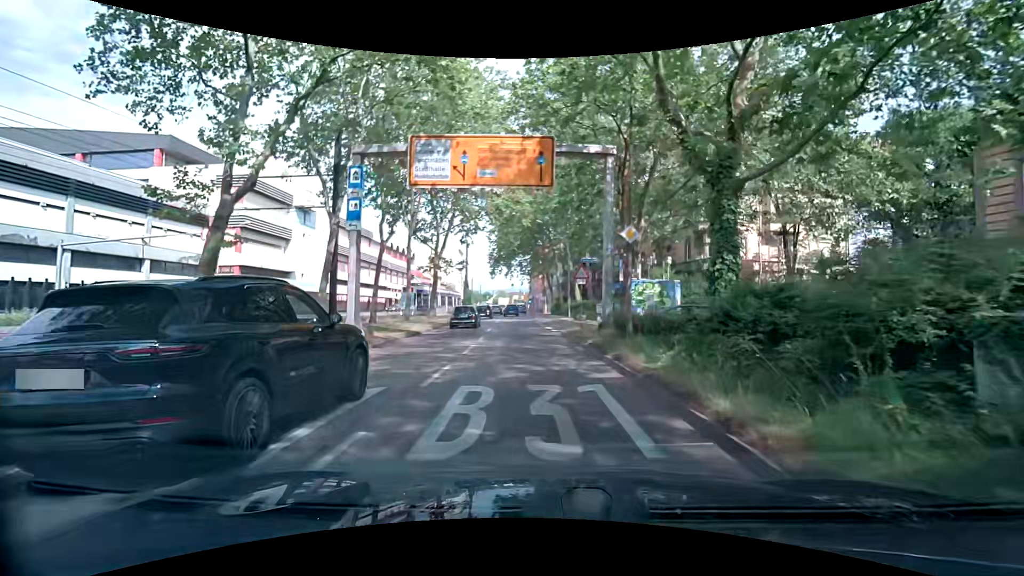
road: primary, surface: asphalt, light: Day
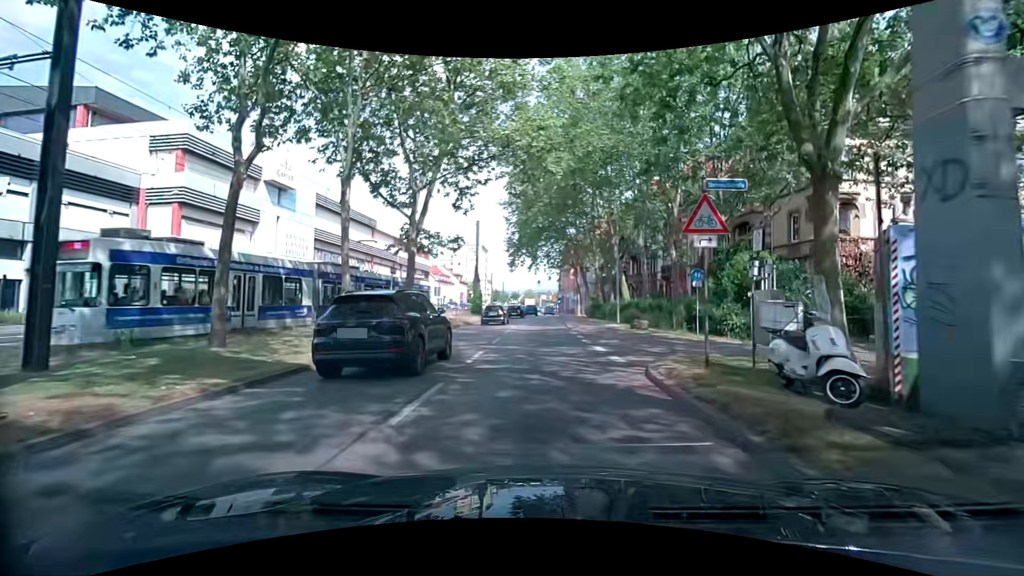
(-0.5, +14.9) m; -4°
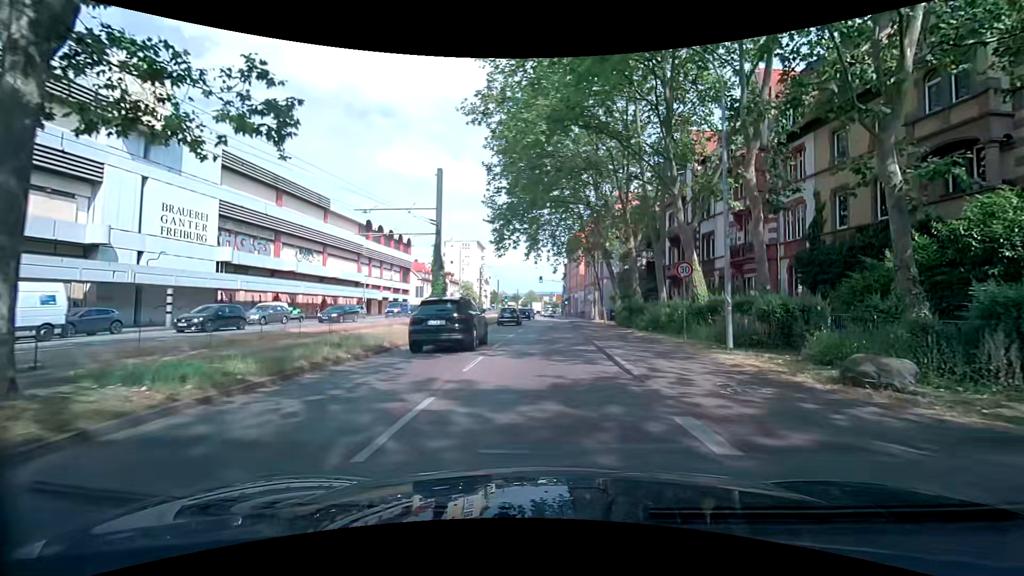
(0.0, +19.3) m; 0°
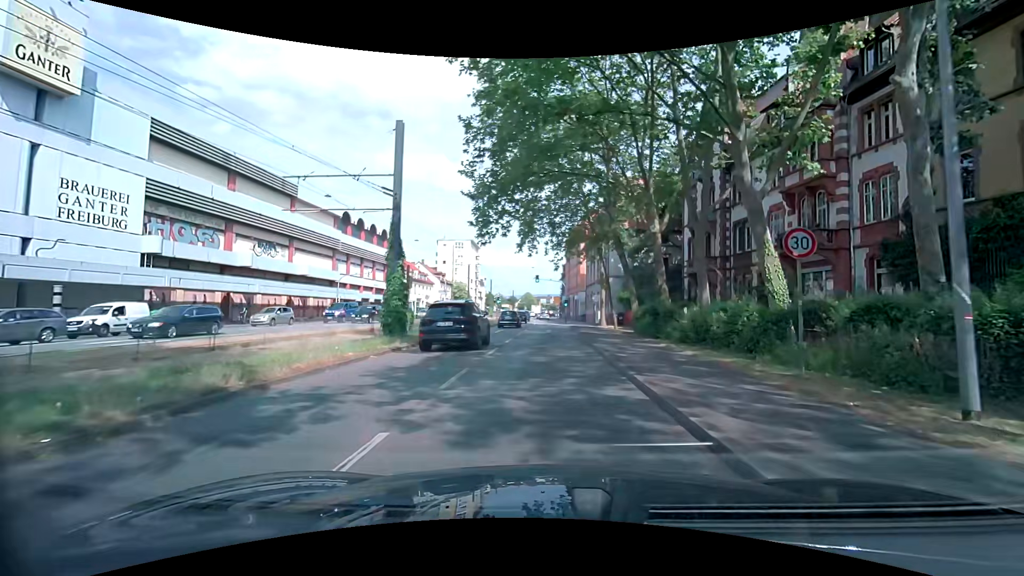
(0.0, +8.0) m; +1°
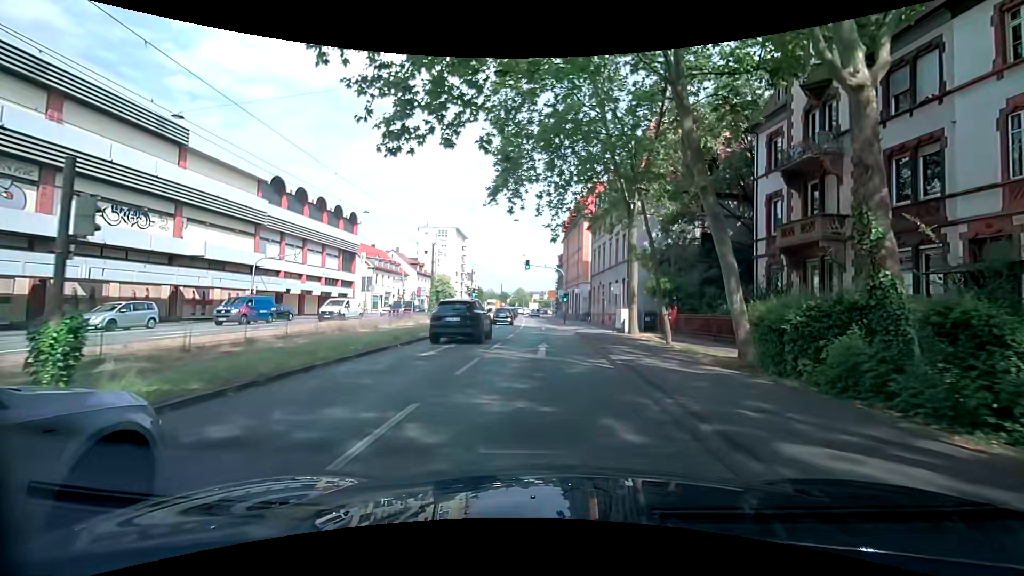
(+0.1, +16.6) m; +2°
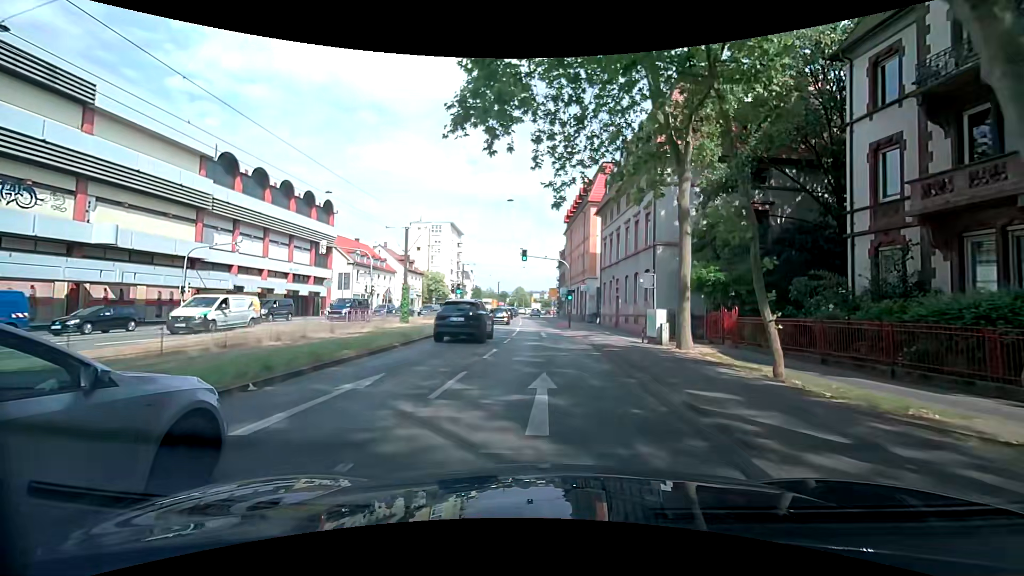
(-0.3, +8.6) m; -2°
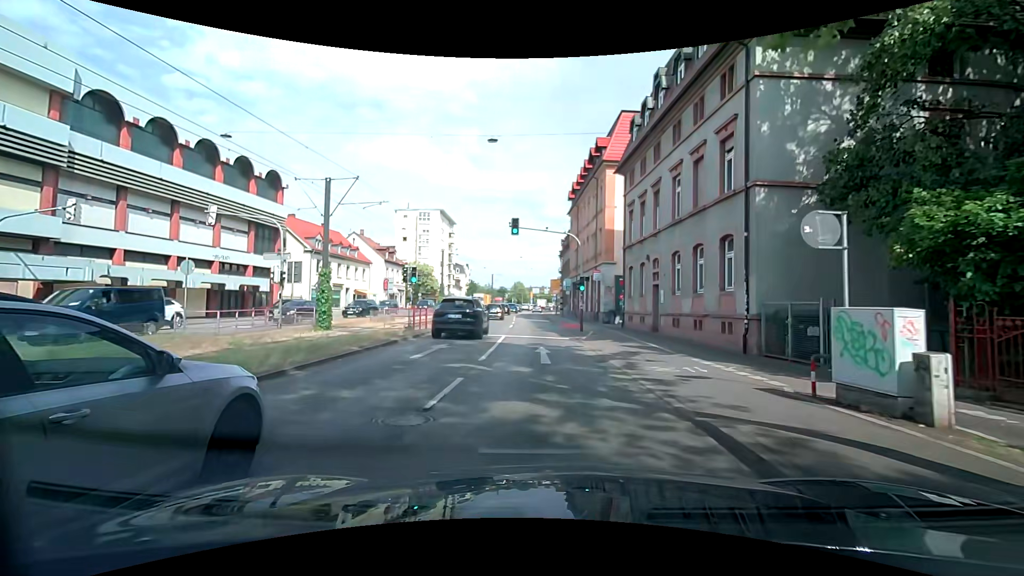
(+0.3, +13.0) m; +2°
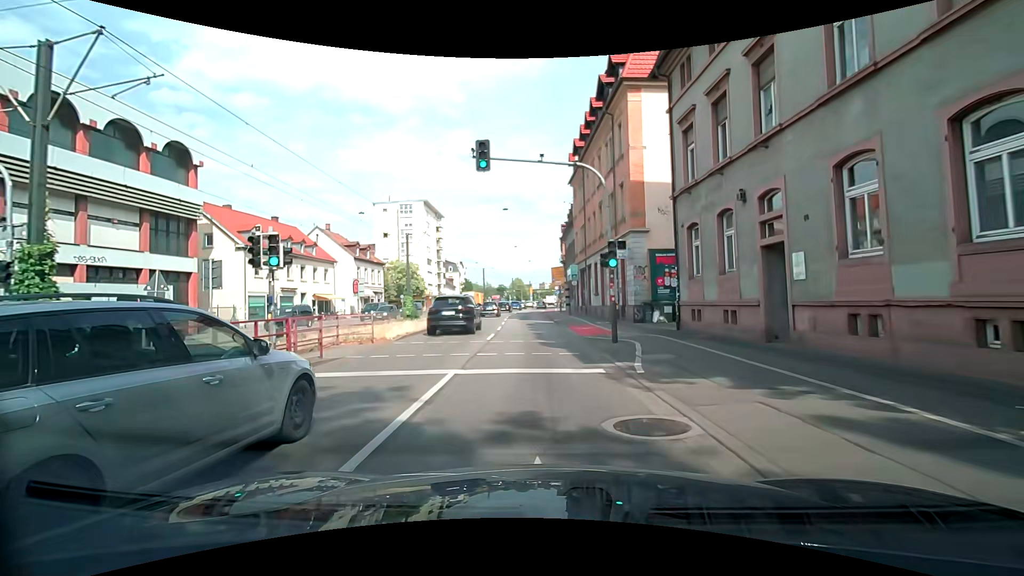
(0.0, +12.9) m; 0°
(0, +10) (0, +20) (-1, +30) (-2, +40) (-2, +50) (-3, +60) (-3, +70) (-3, +80) (-3, +90) (-2, +100) m
